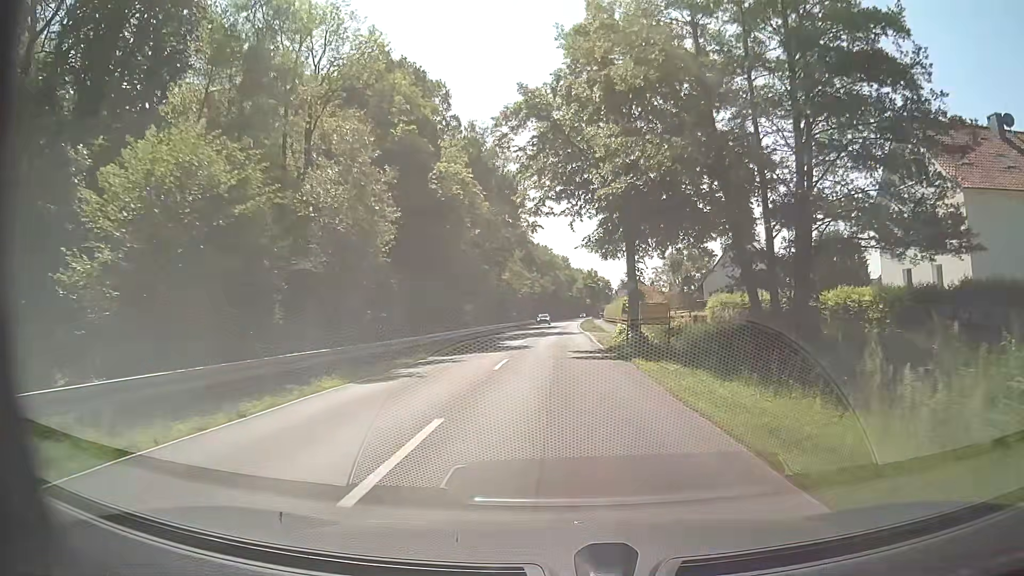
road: secondary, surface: asphalt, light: Day
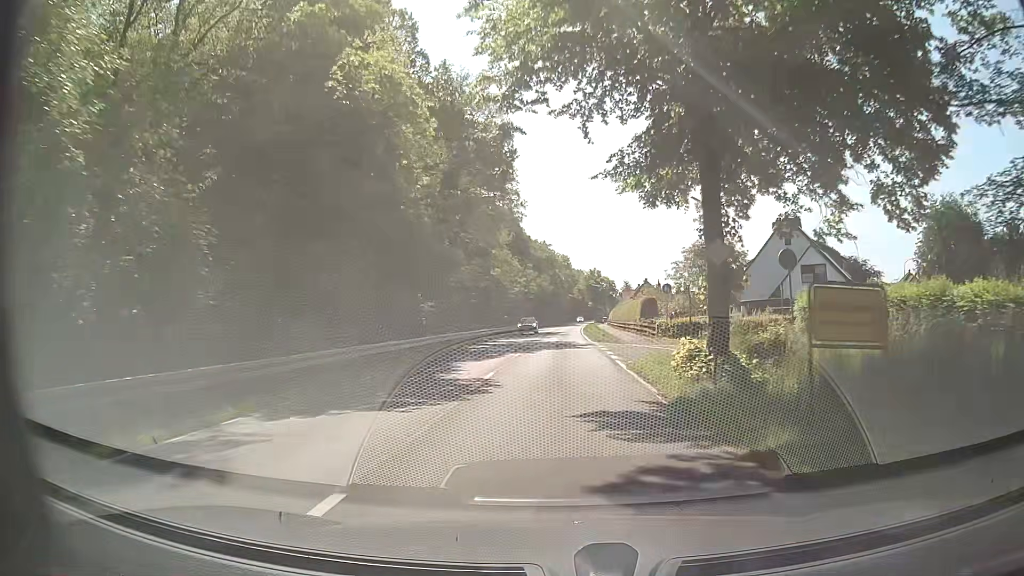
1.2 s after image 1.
(+0.2, +15.9) m; 0°
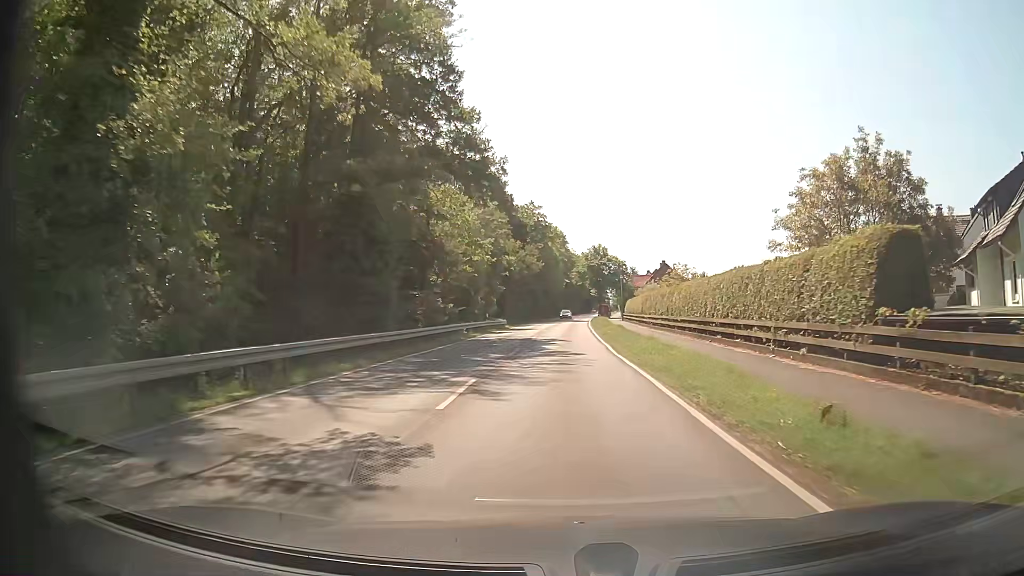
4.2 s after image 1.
(+0.7, +39.6) m; +2°
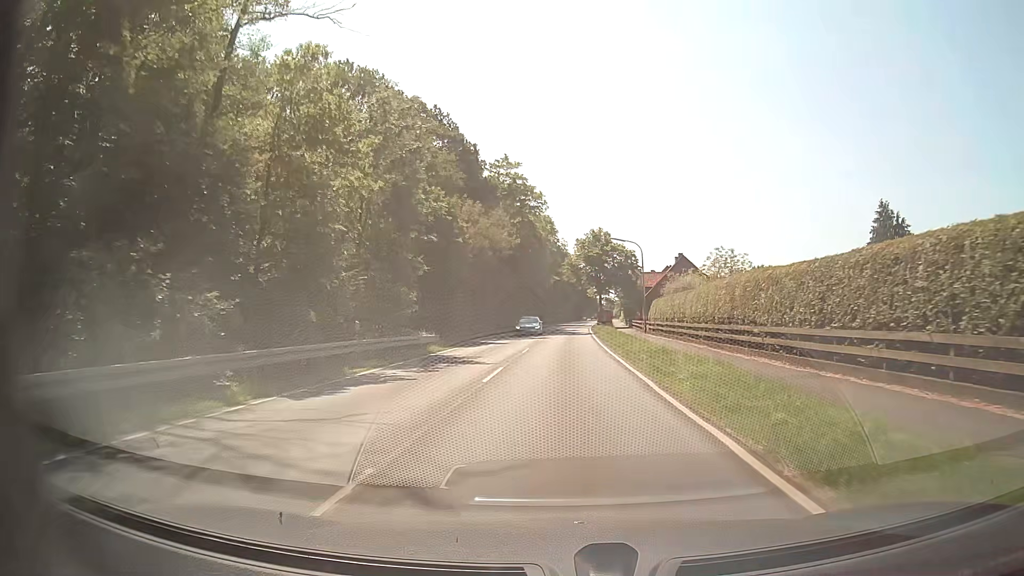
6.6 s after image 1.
(-0.3, +31.8) m; +1°
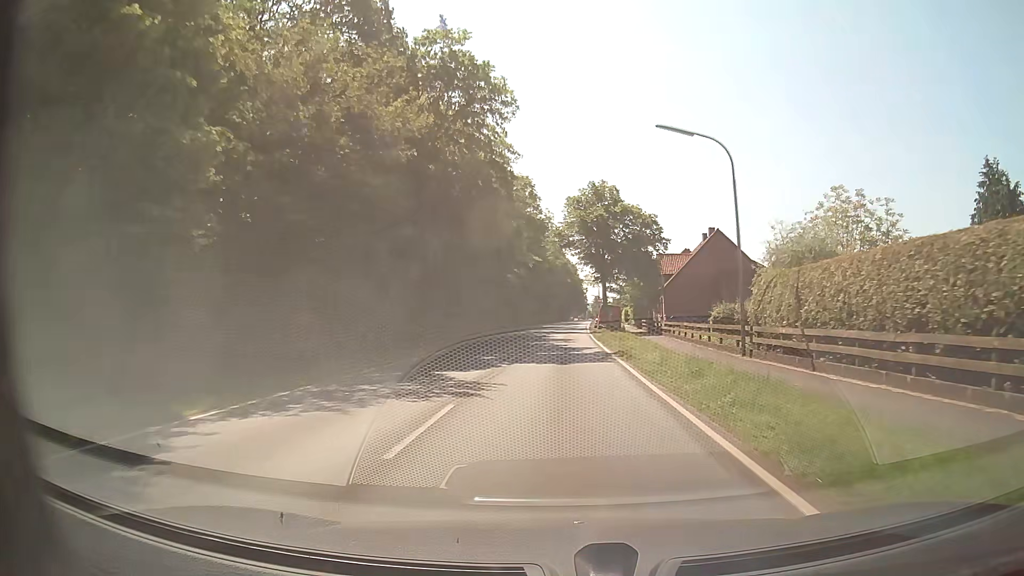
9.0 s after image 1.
(+0.3, +31.6) m; +1°
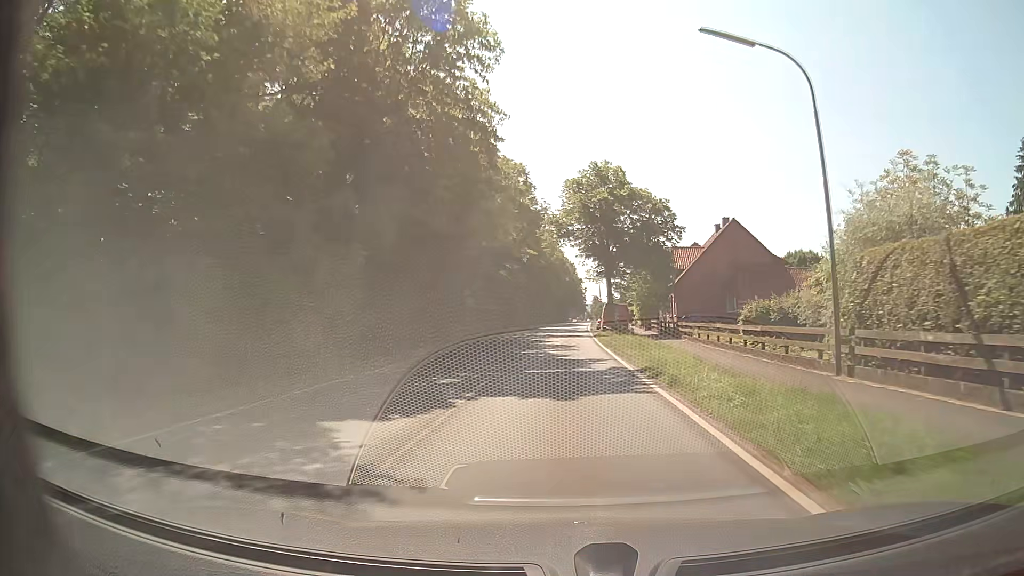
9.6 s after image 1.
(0.0, +7.9) m; 0°
(0, +10) (0, +20) (0, +30) (+1, +40) (+1, +50) (+1, +60) (+2, +70) (+2, +80) (+2, +90) (+3, +100) m
